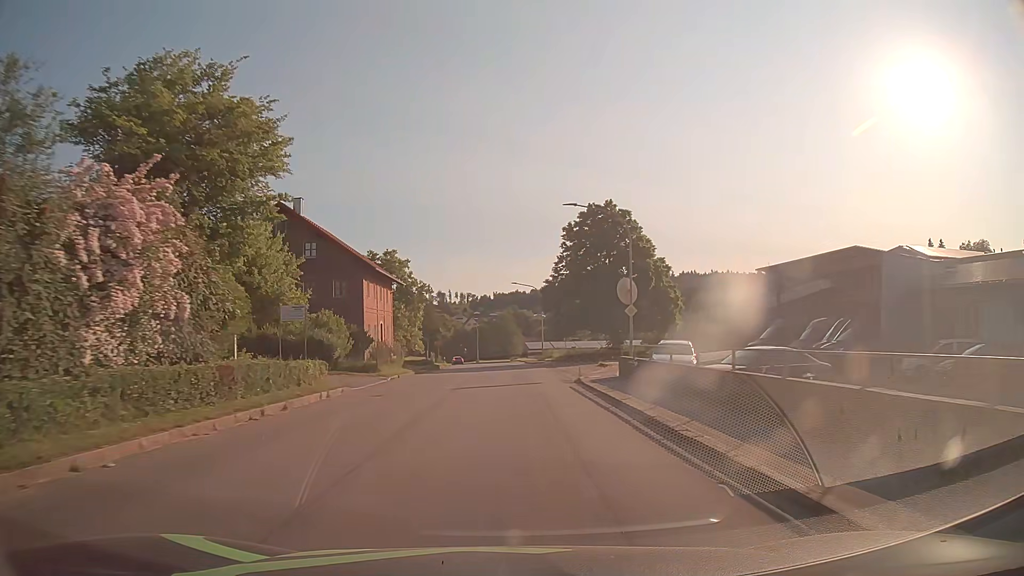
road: tertiary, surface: asphalt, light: Day
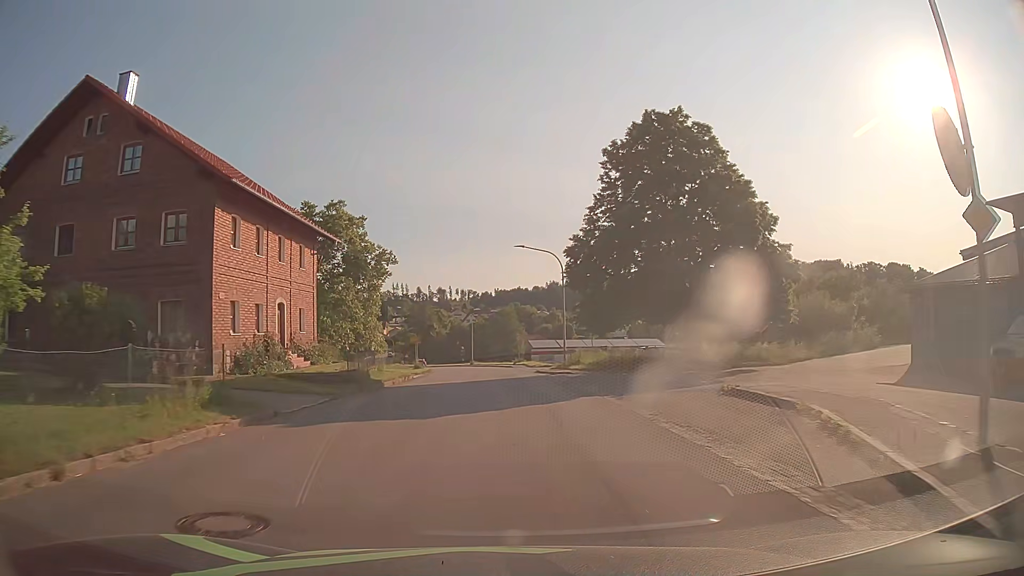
(-0.1, +22.9) m; -1°
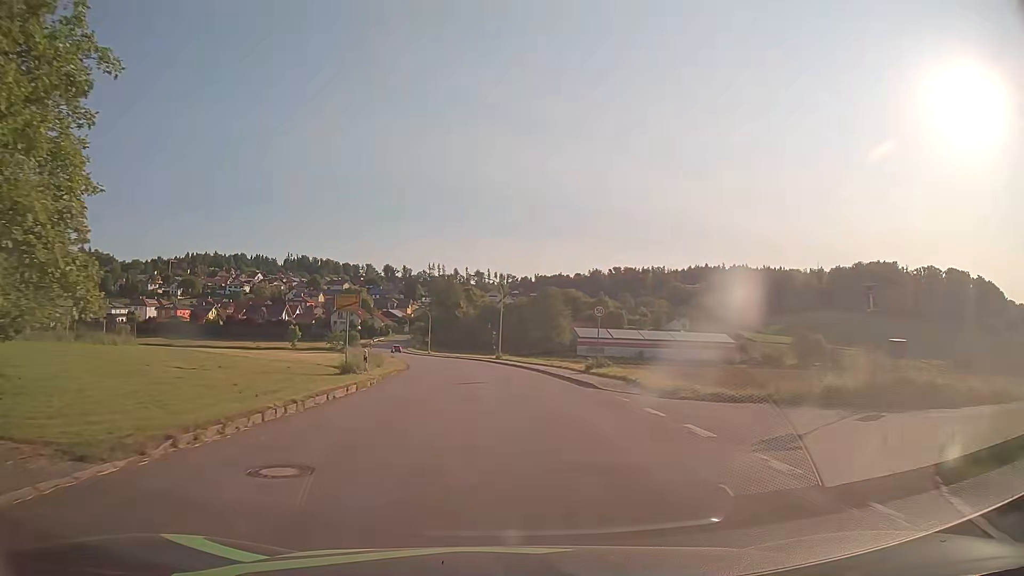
(-0.8, +38.4) m; -3°
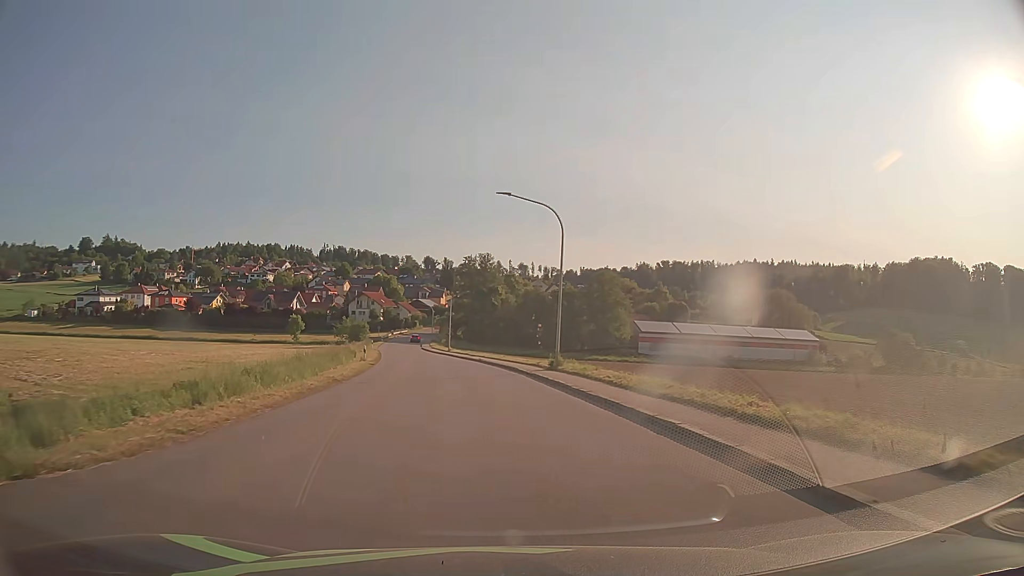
(-0.4, +31.0) m; -3°
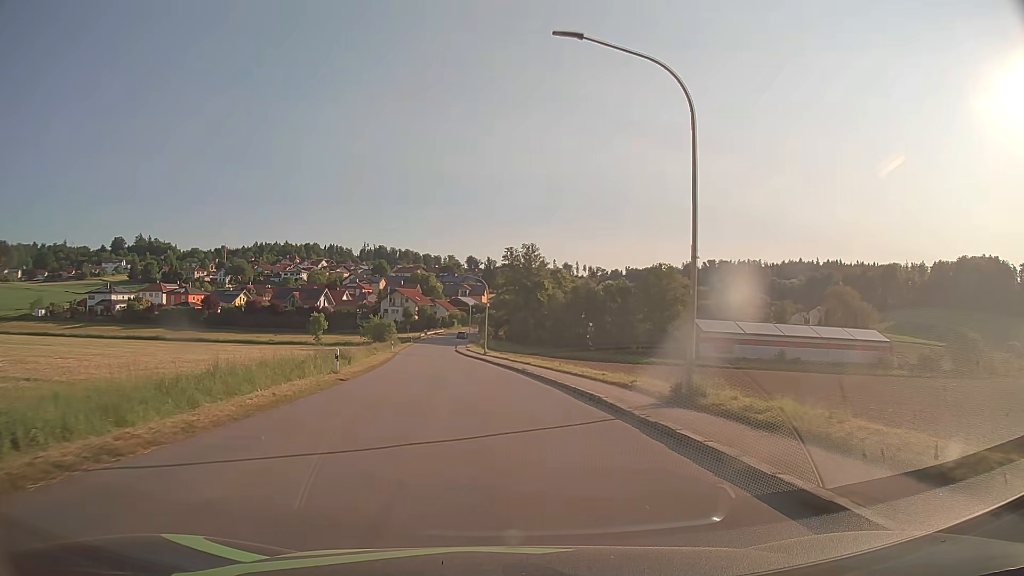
(-0.5, +15.4) m; -4°
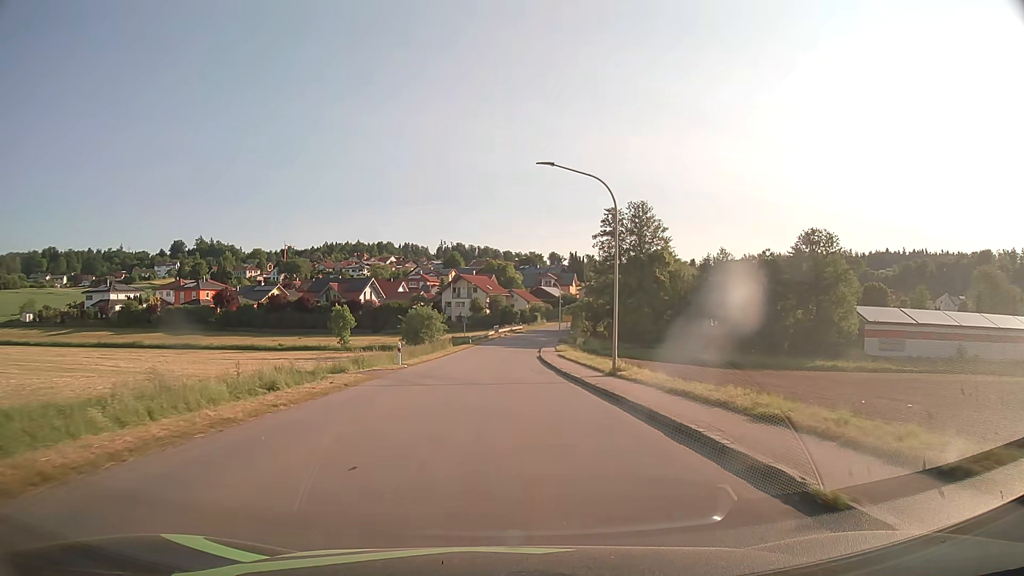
(-2.5, +38.0) m; -7°
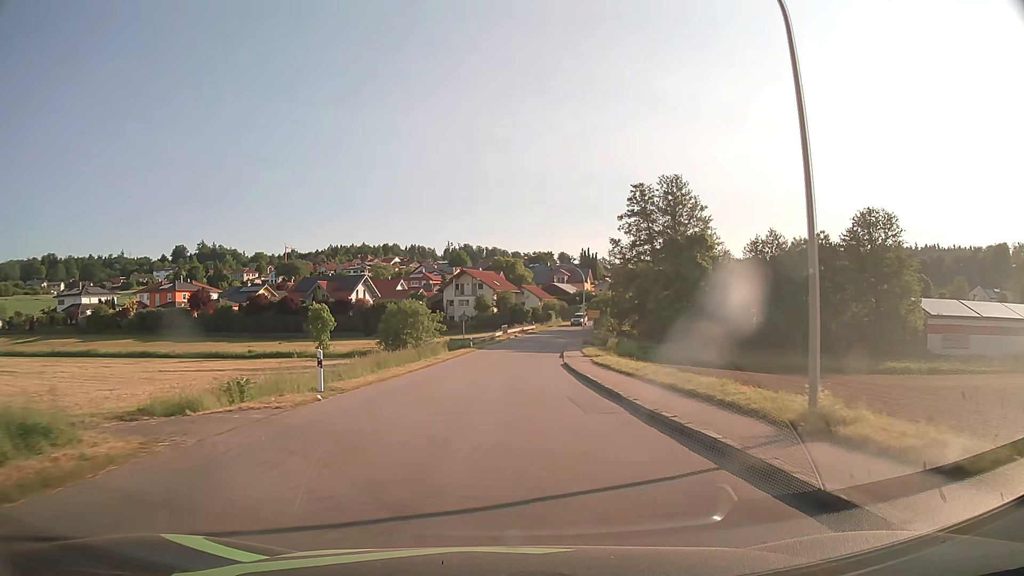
(-0.1, +15.2) m; -1°
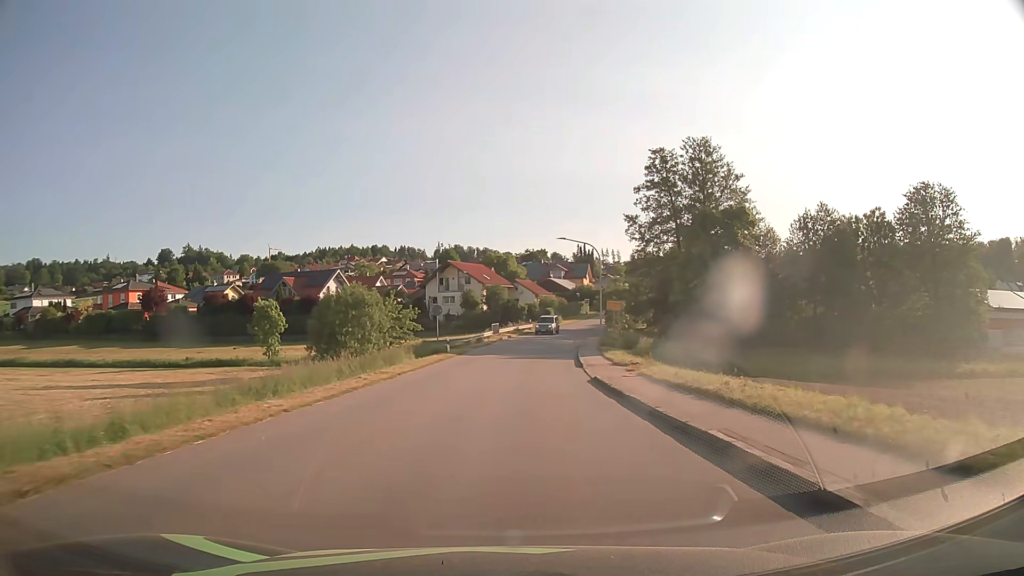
(0.0, +15.2) m; 0°
(0, +10) (0, +20) (+1, +30) (+2, +40) (+3, +50) (+4, +60) (+7, +70) (+9, +79) (+12, +89) (+15, +98) m
